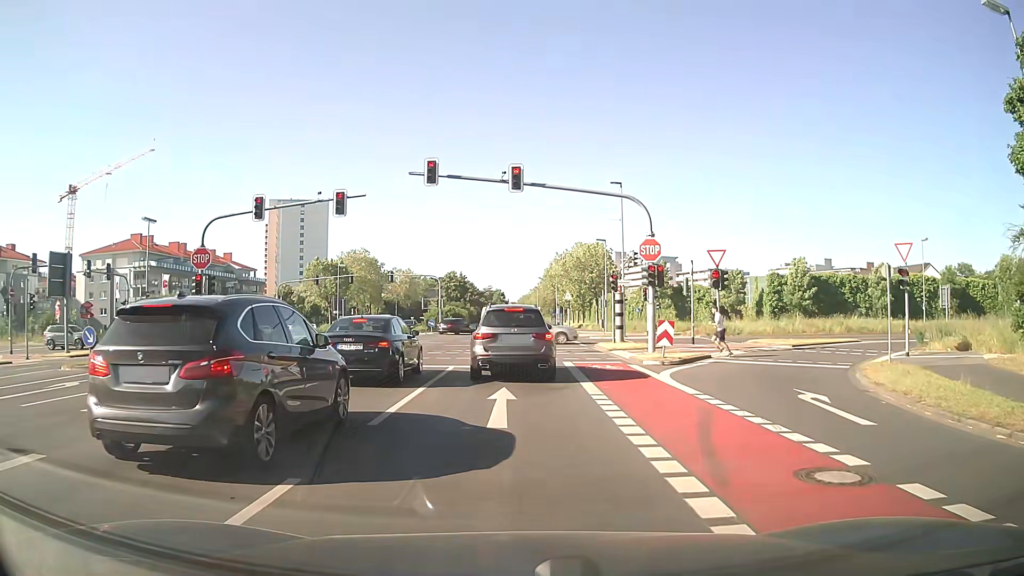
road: secondary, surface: asphalt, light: Day
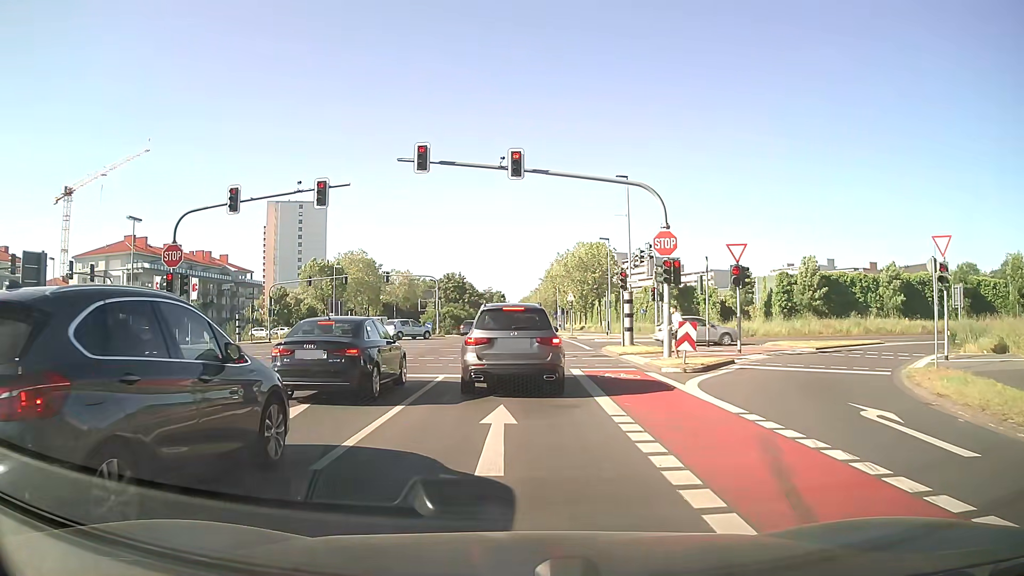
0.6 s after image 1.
(0.0, +2.5) m; 0°
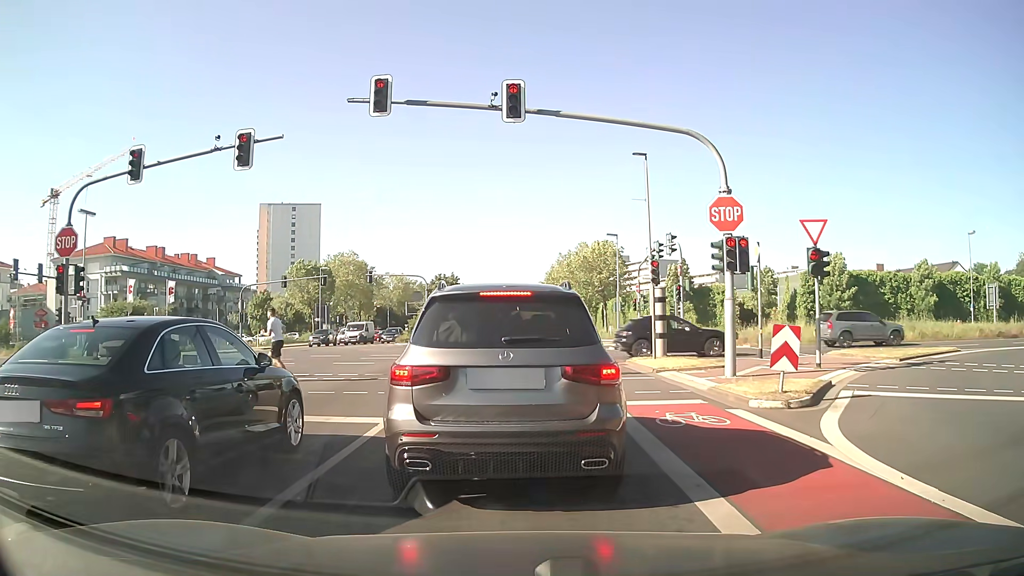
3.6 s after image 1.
(-0.1, +6.6) m; -1°
(0, +10) (0, +20) (+1, +30) (+1, +40) (+1, +50) (+1, +60) (+2, +70) (+2, +80) (+2, +90) (+2, +100) m
